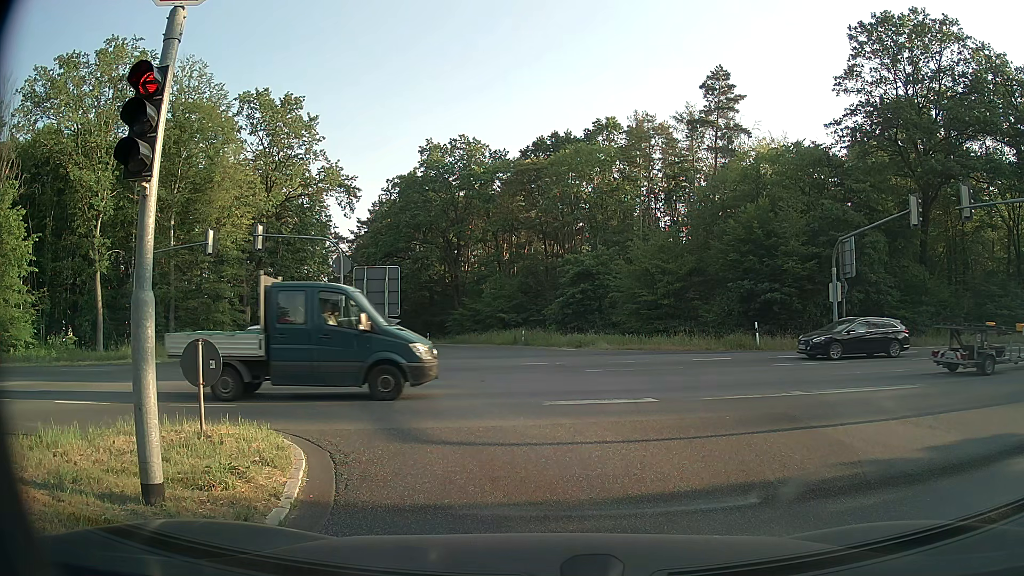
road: secondary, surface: asphalt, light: Day
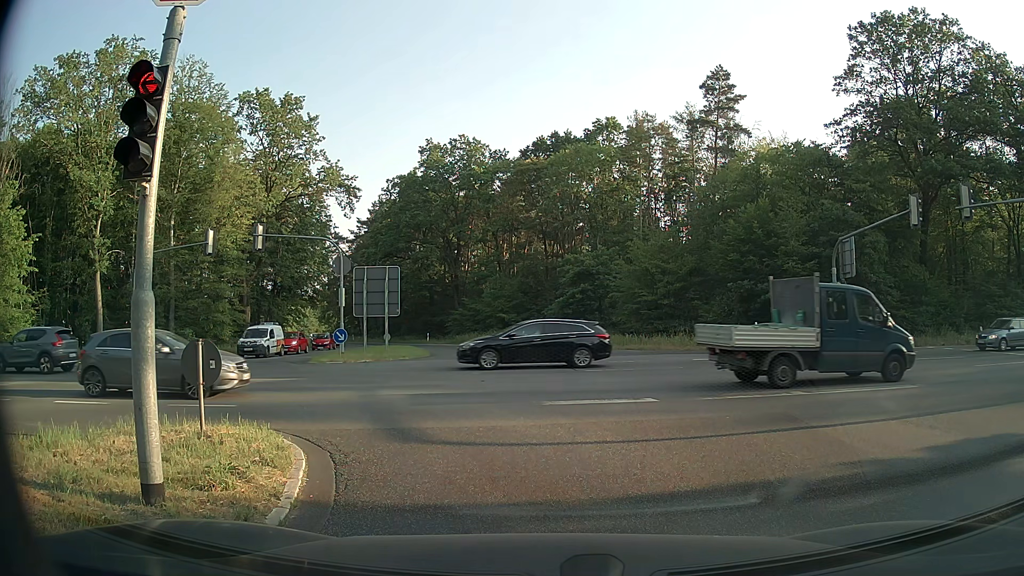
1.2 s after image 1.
(0.0, 0.0) m; 0°
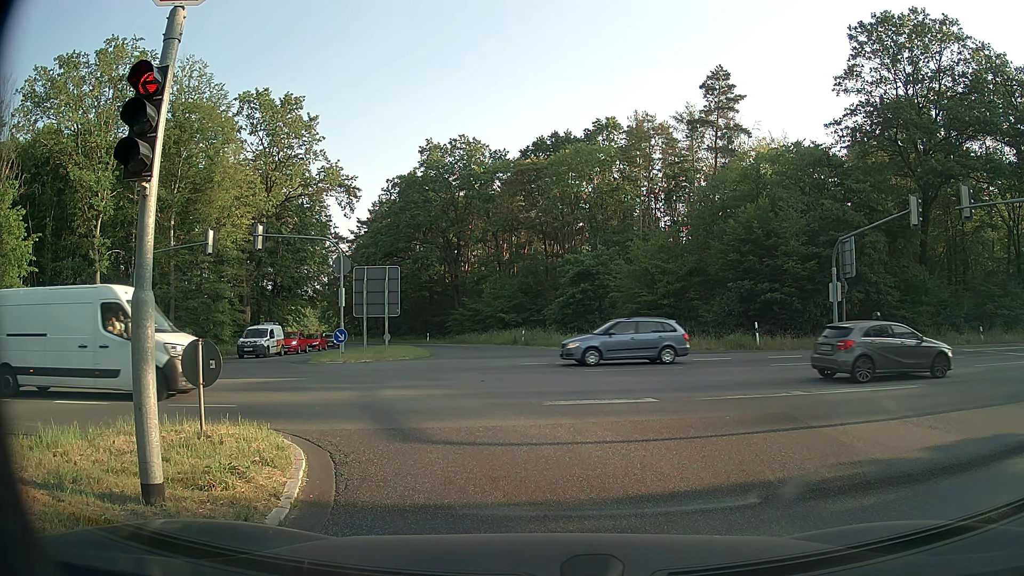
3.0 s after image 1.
(0.0, 0.0) m; 0°
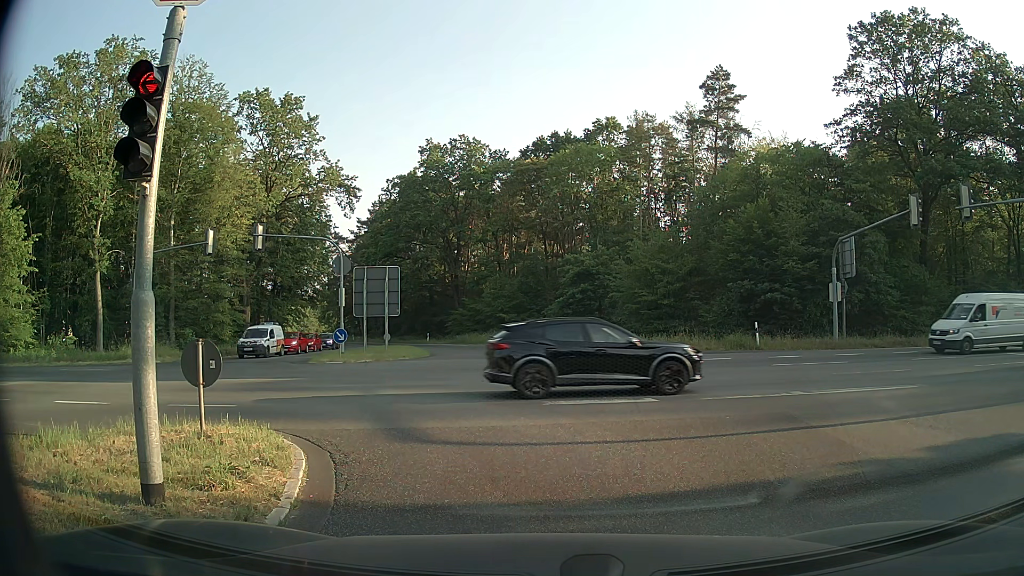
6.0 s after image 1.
(0.0, 0.0) m; 0°
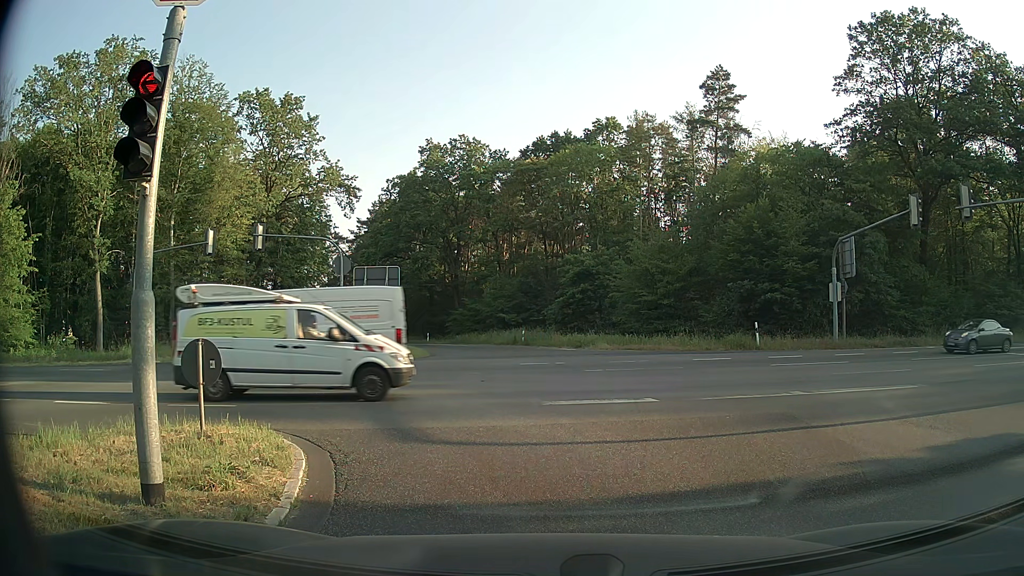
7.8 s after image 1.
(0.0, 0.0) m; 0°
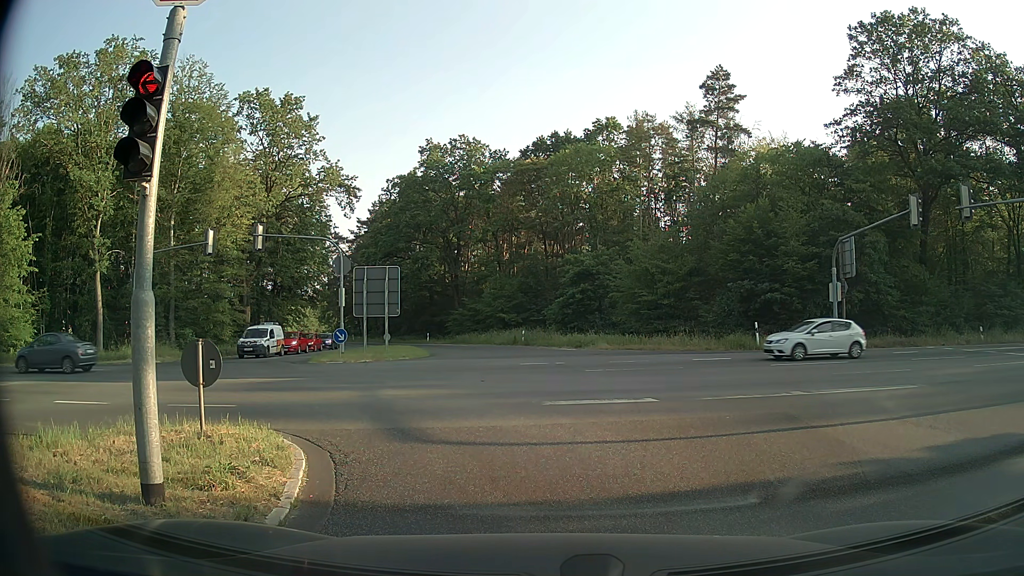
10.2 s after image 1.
(0.0, 0.0) m; 0°
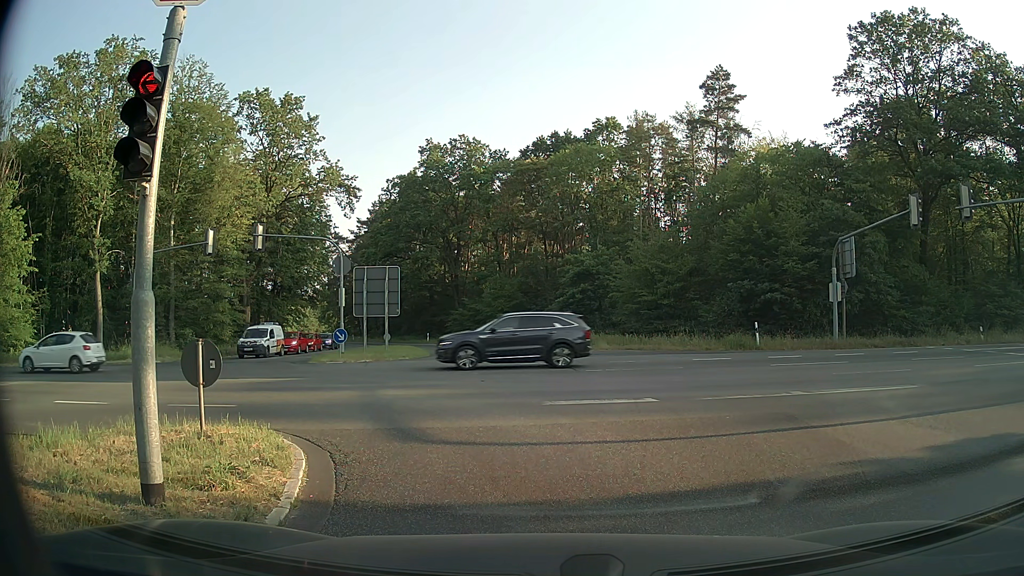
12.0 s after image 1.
(0.0, 0.0) m; 0°
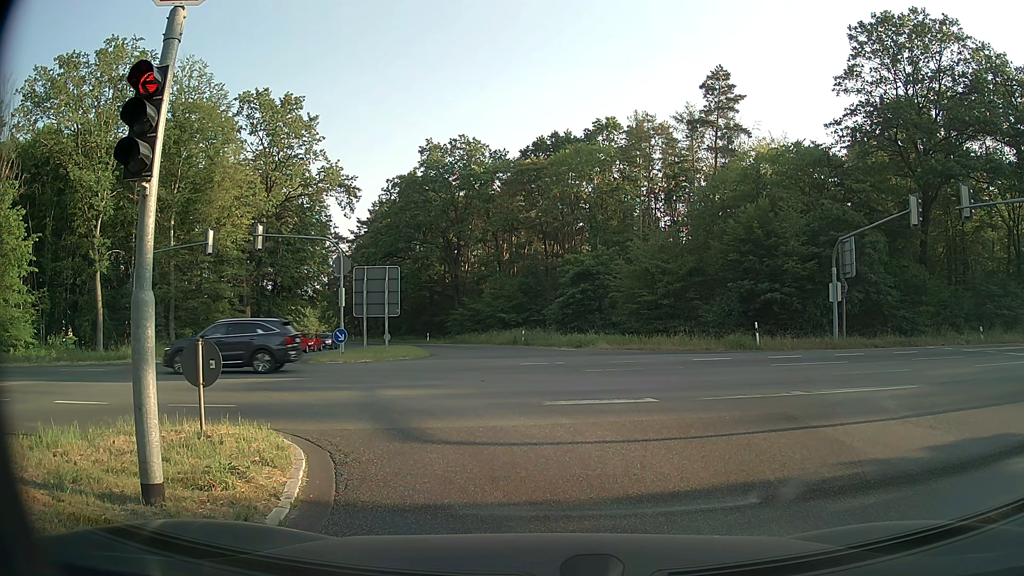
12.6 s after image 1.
(0.0, 0.0) m; 0°
